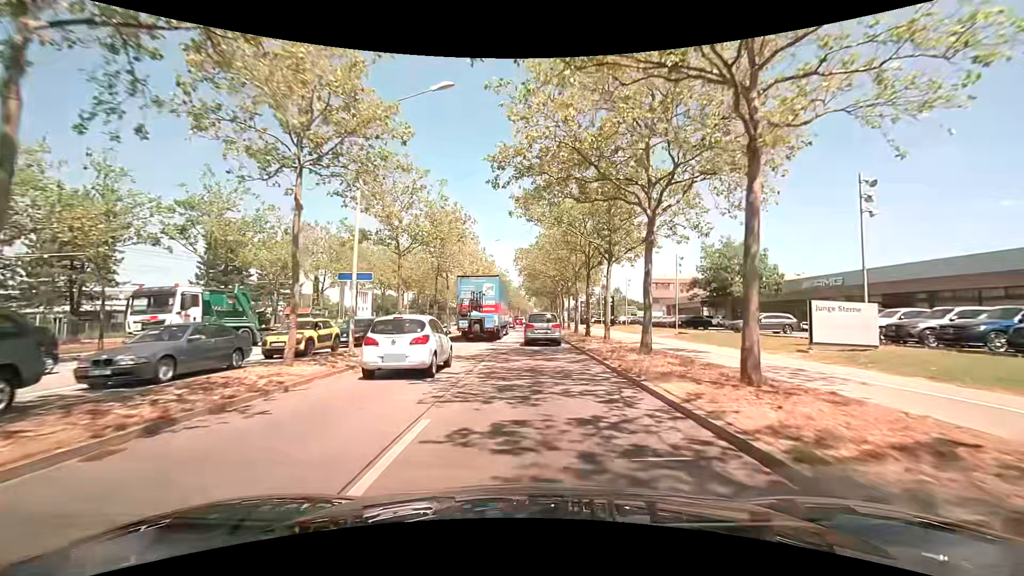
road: primary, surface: asphalt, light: Day
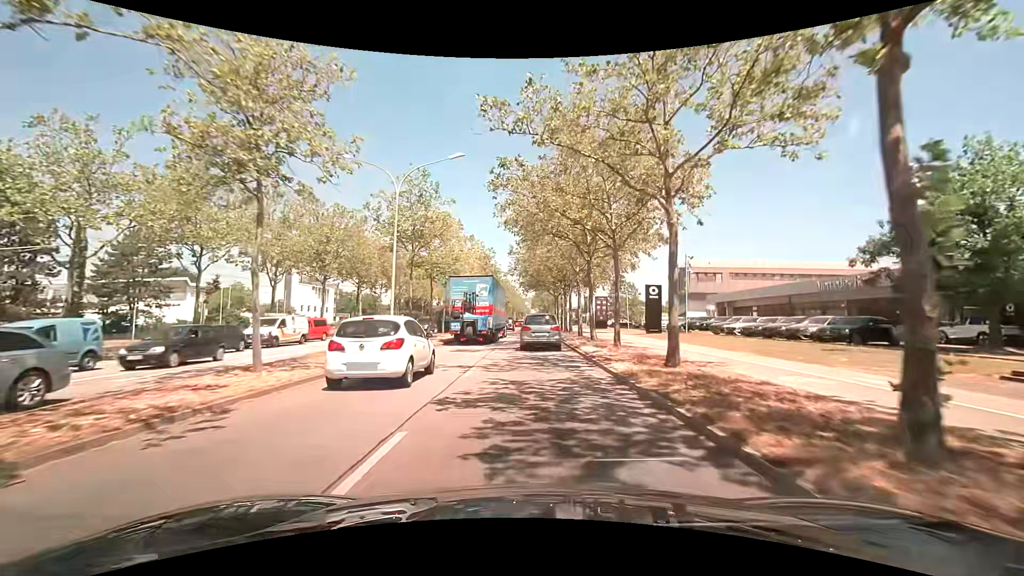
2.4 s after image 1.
(+0.1, +27.7) m; 0°
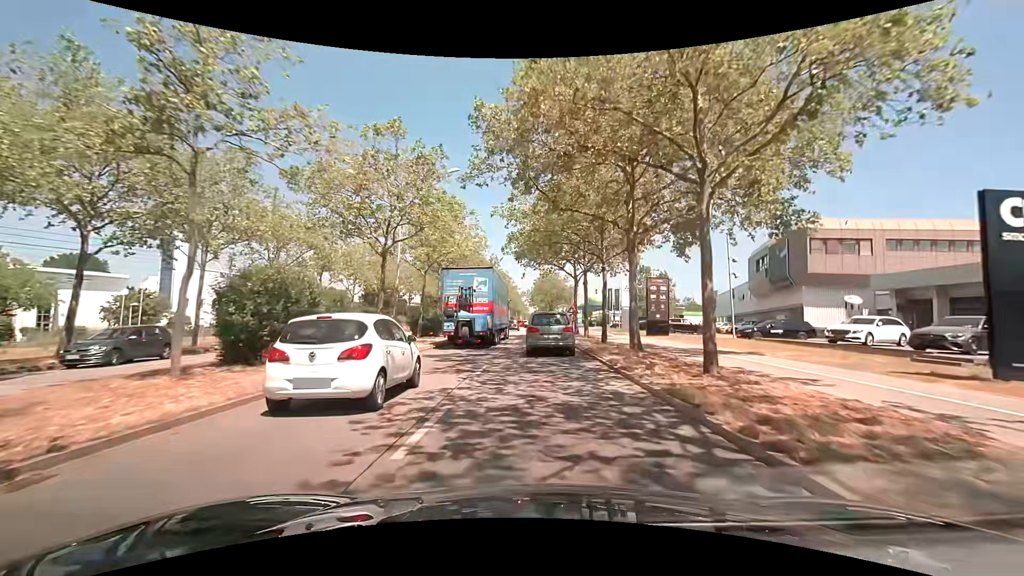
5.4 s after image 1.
(-0.2, +34.0) m; +1°
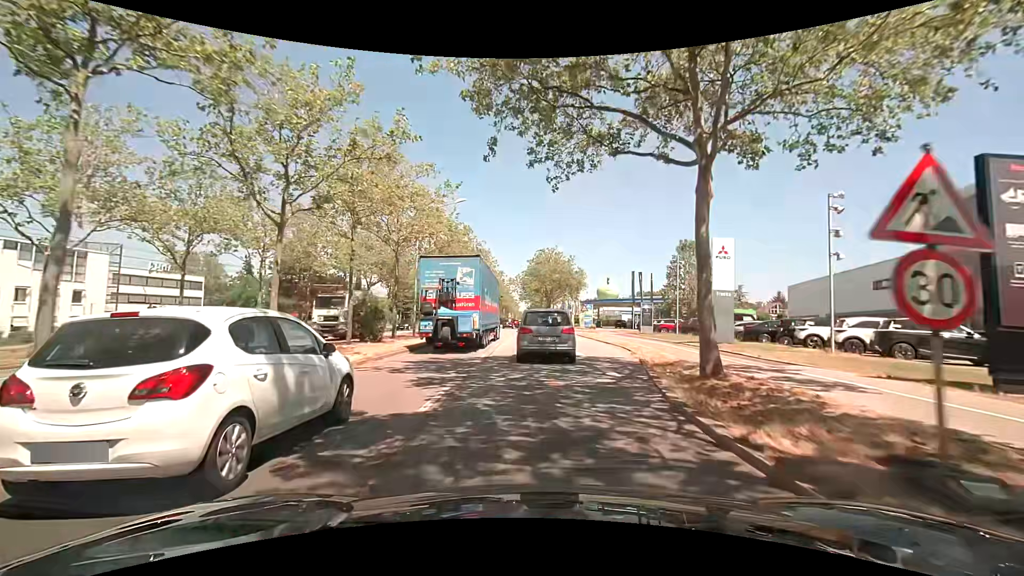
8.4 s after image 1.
(+0.1, +32.4) m; +1°
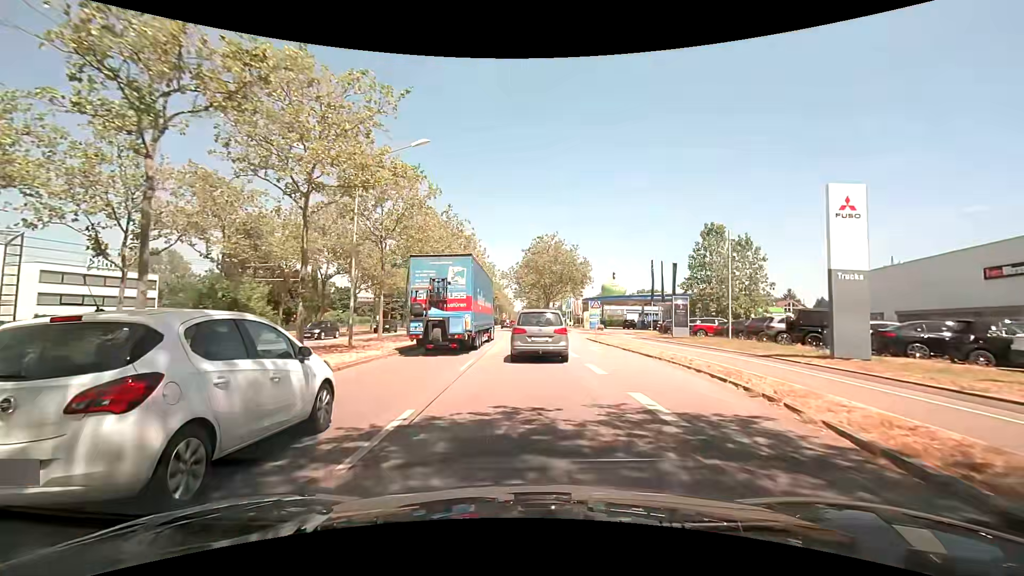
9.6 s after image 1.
(0.0, +11.7) m; 0°
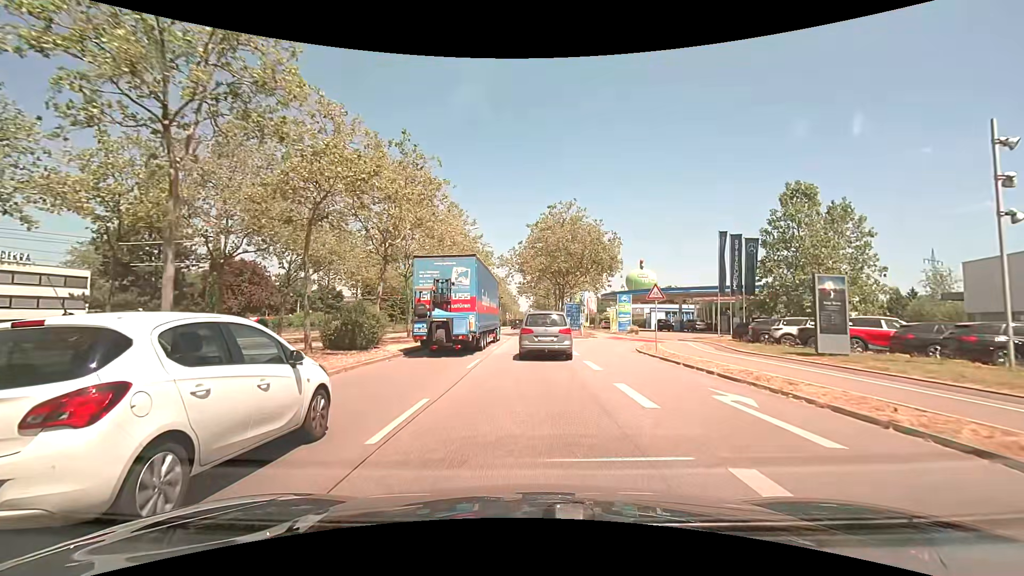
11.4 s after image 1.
(-0.1, +17.1) m; 0°
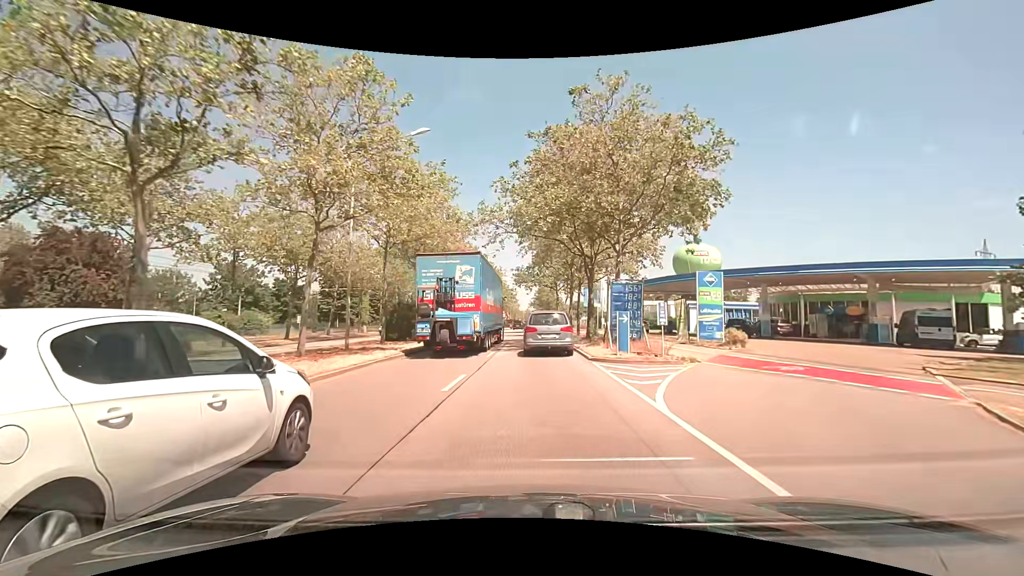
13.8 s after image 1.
(-0.3, +23.4) m; -1°
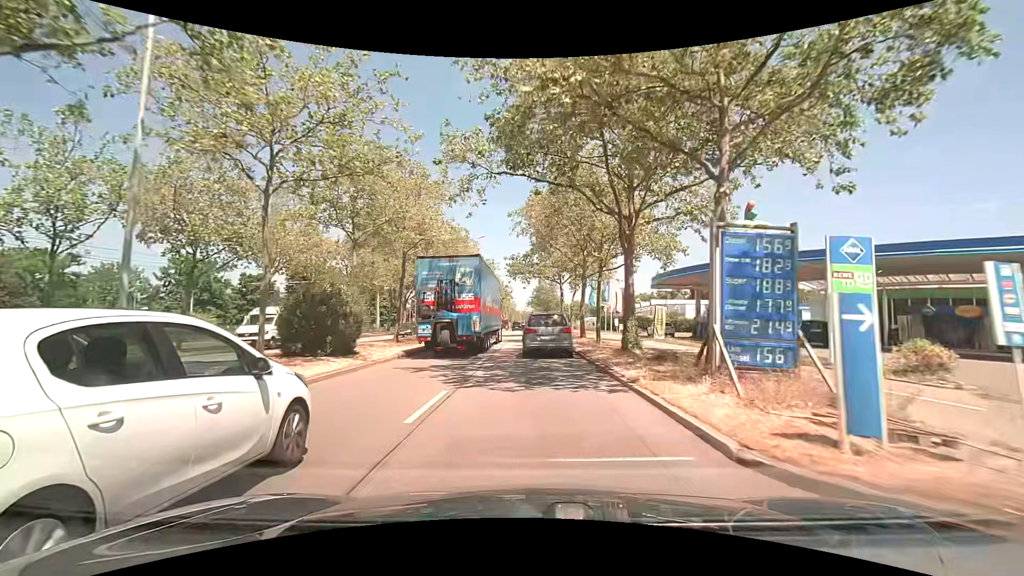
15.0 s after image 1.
(0.0, +12.0) m; 0°
